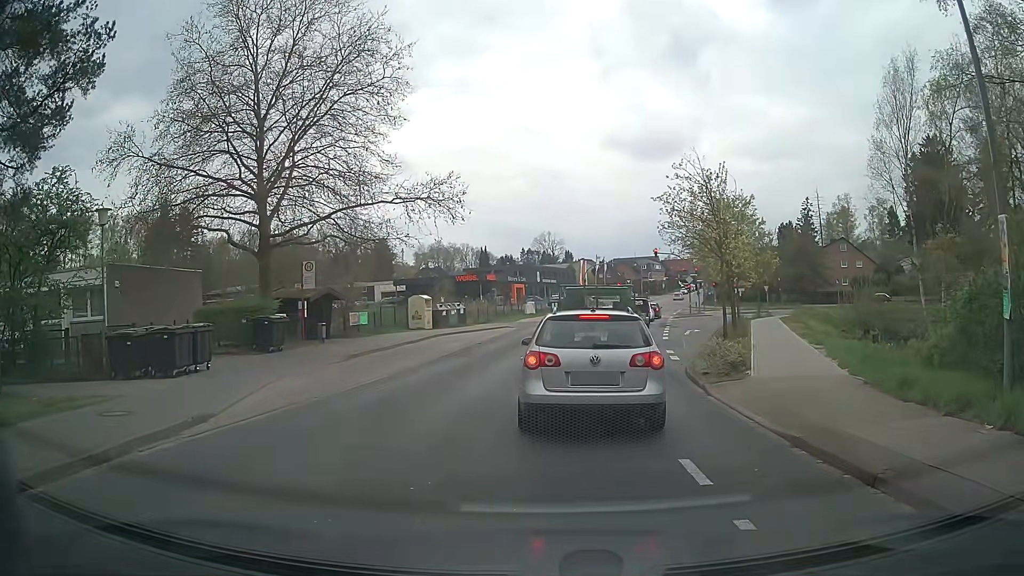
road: tertiary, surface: asphalt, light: Day
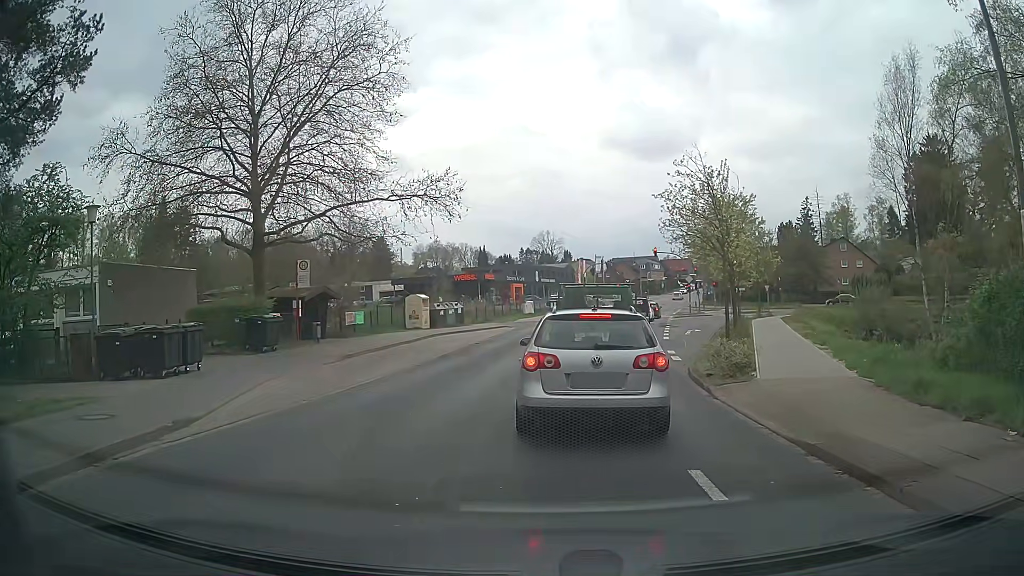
(0.0, +0.5) m; 0°
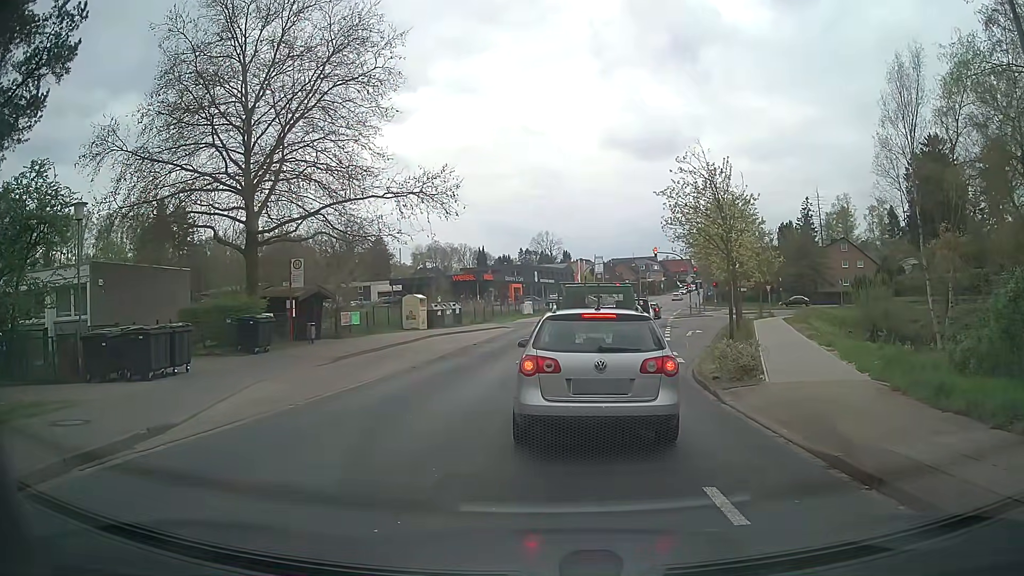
(0.0, +0.6) m; 0°
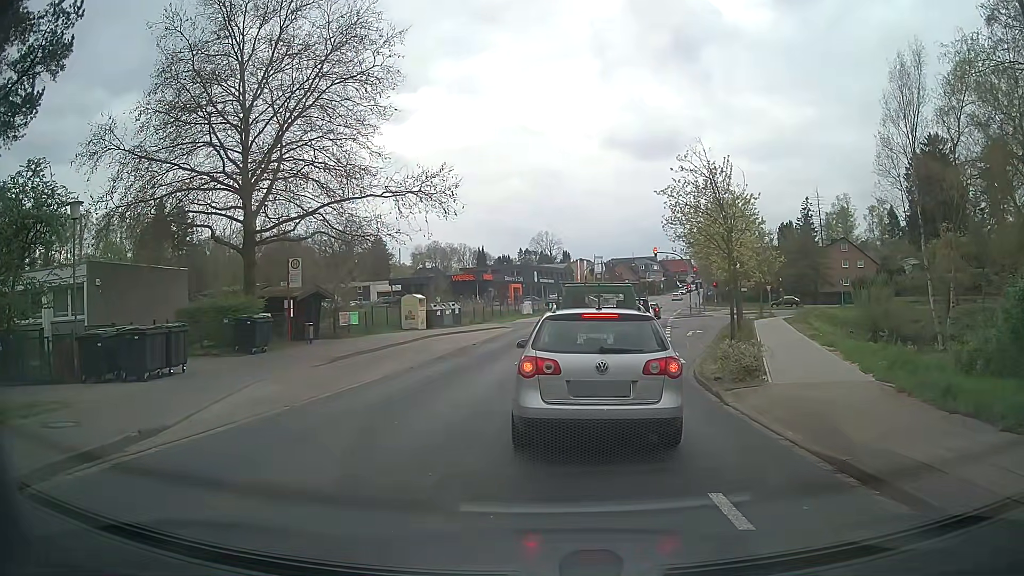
(0.0, +0.2) m; 0°
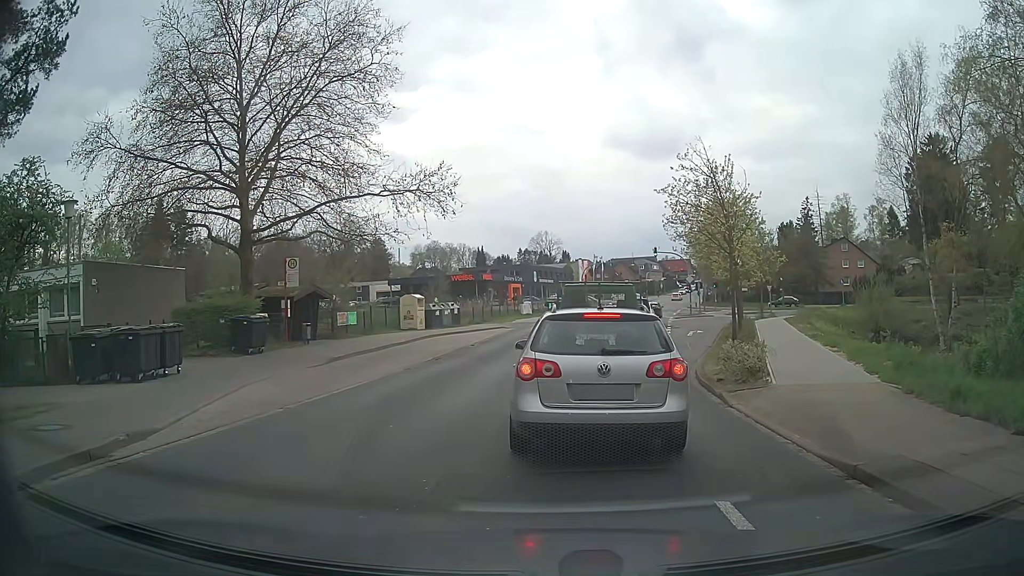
(0.0, +0.3) m; 0°
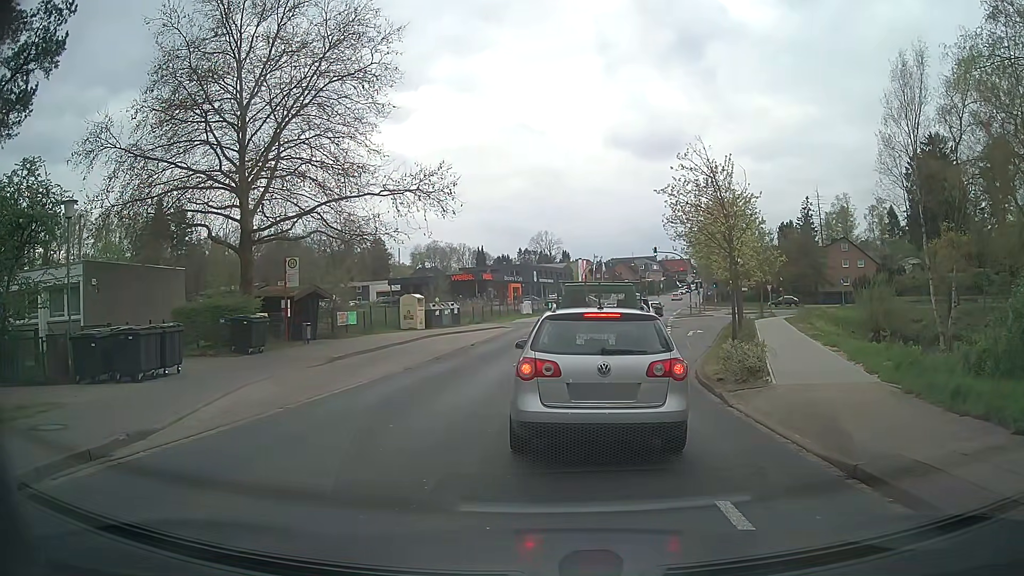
(0.0, 0.0) m; 0°
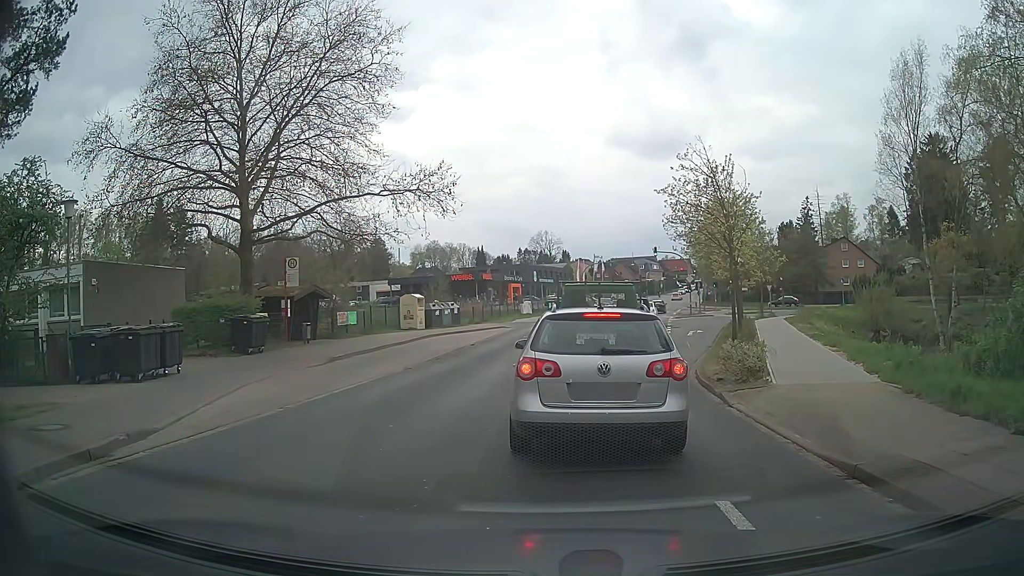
(0.0, 0.0) m; 0°
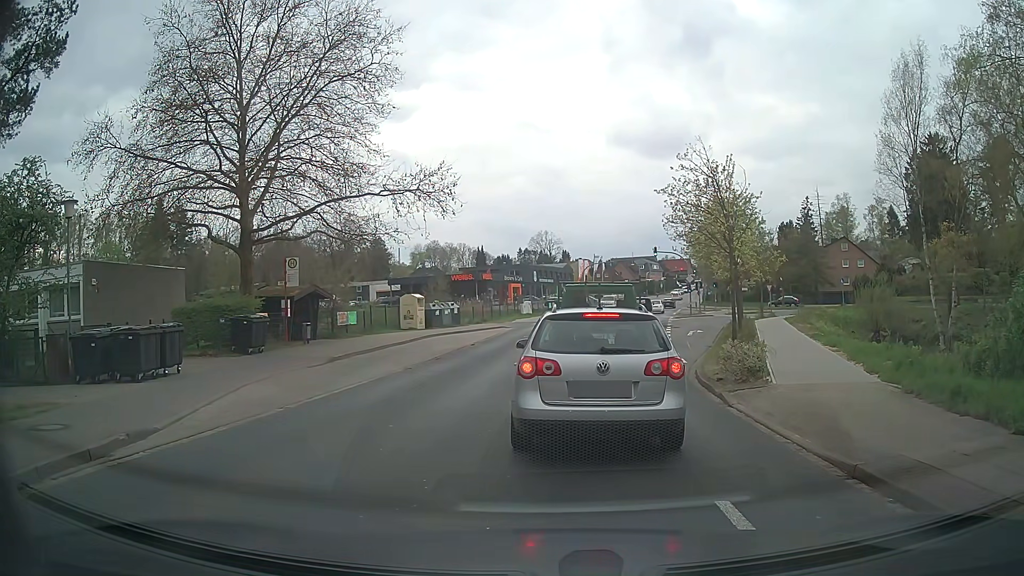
(0.0, 0.0) m; 0°
(0, +10) (+1, +20) (+3, +30) (+5, +40) (+7, +49) (+9, +59) (+12, +69) (+14, +79) (+17, +88) (+19, +98) m
